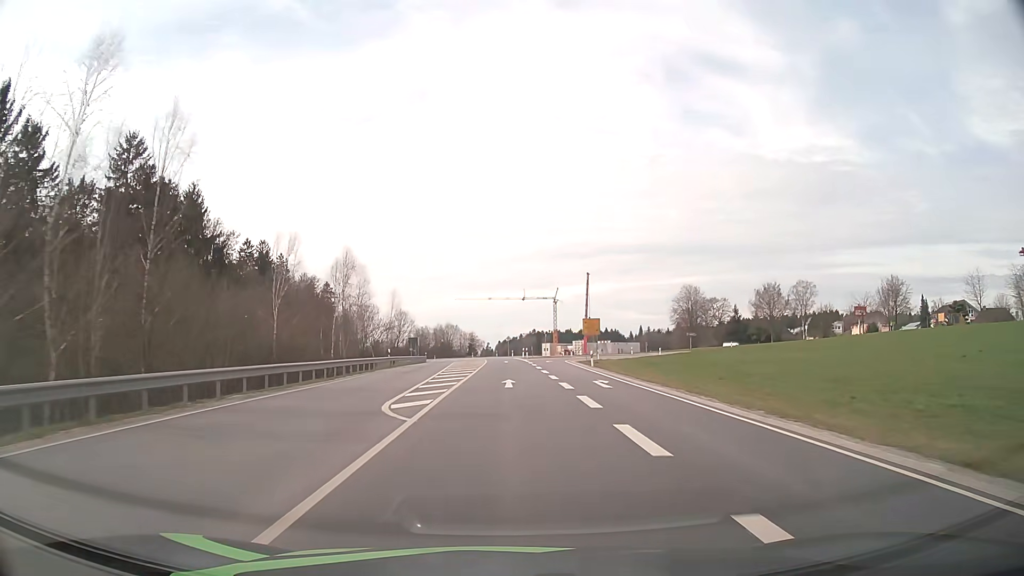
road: secondary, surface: asphalt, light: Day
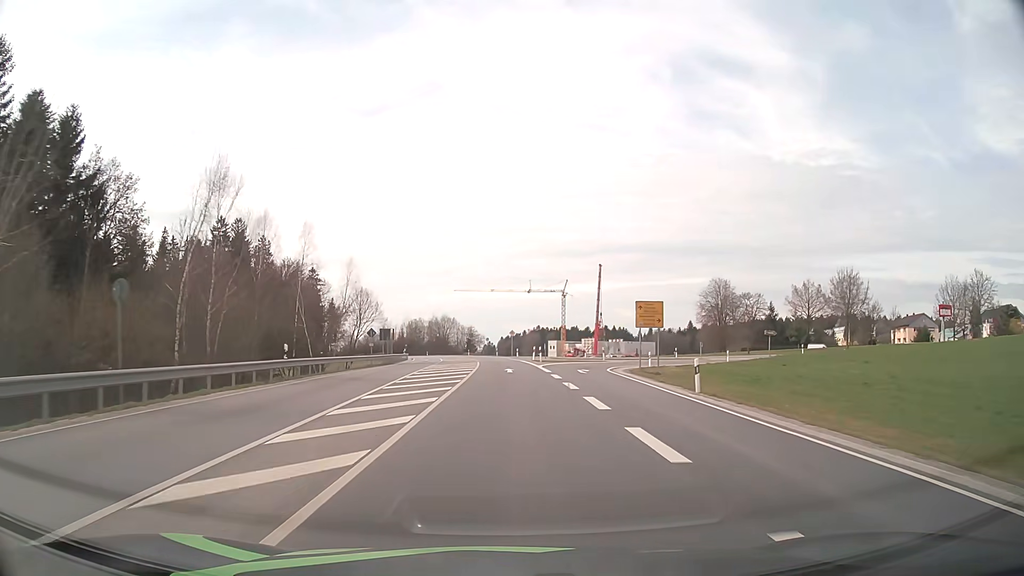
(0.0, +24.6) m; 0°
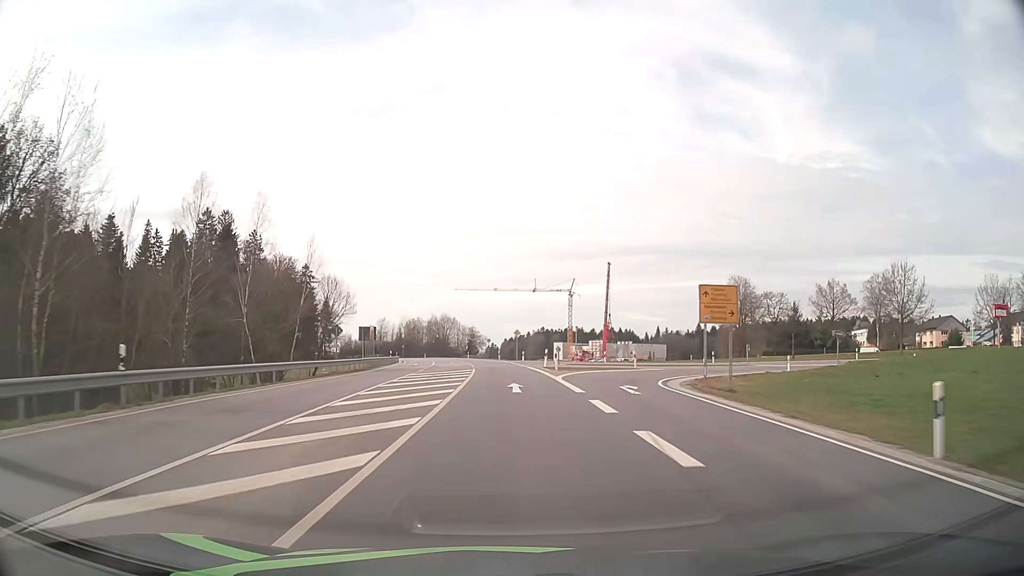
(0.0, +12.3) m; 0°
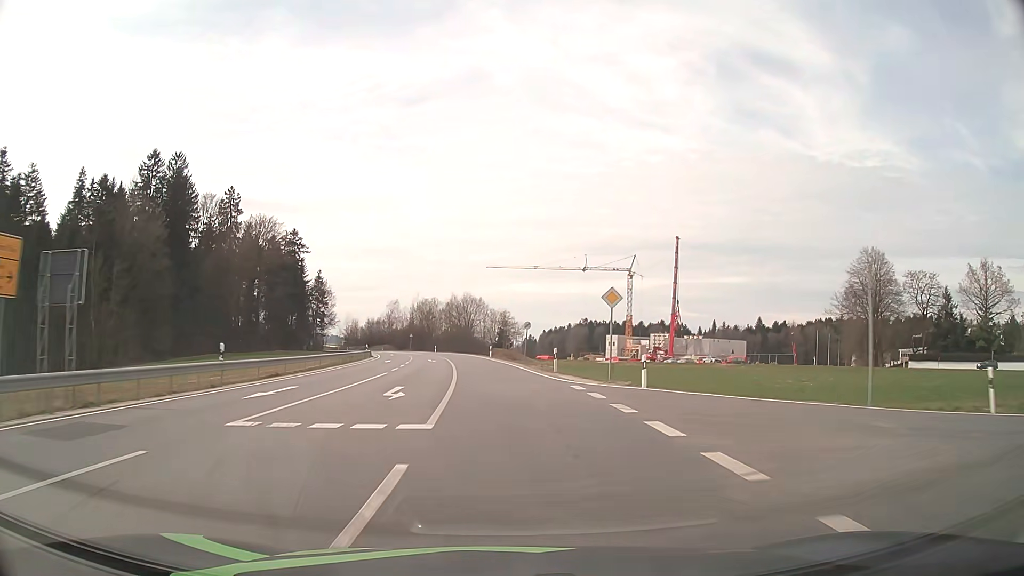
(-1.1, +48.8) m; -3°
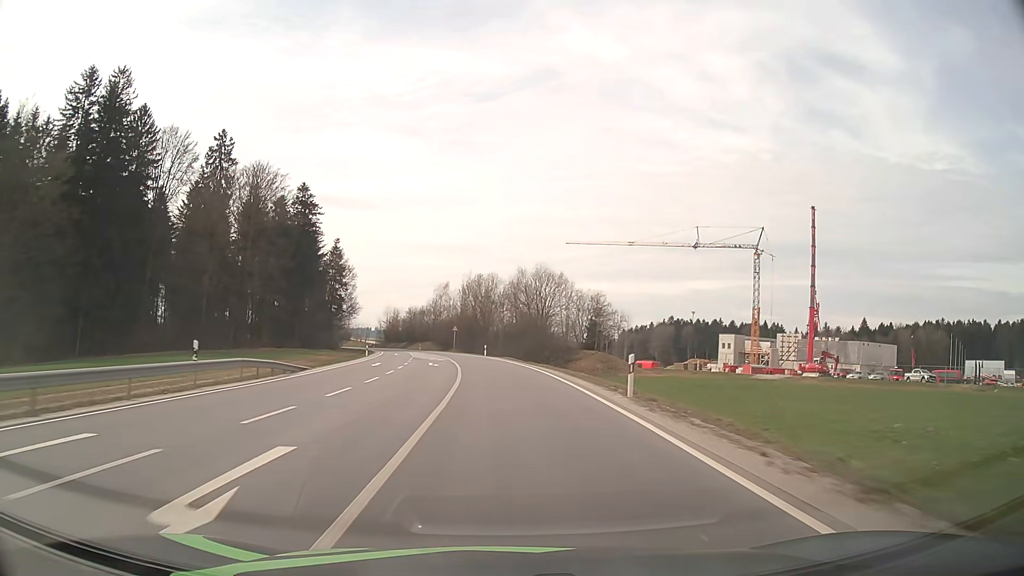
(-2.6, +48.2) m; -6°
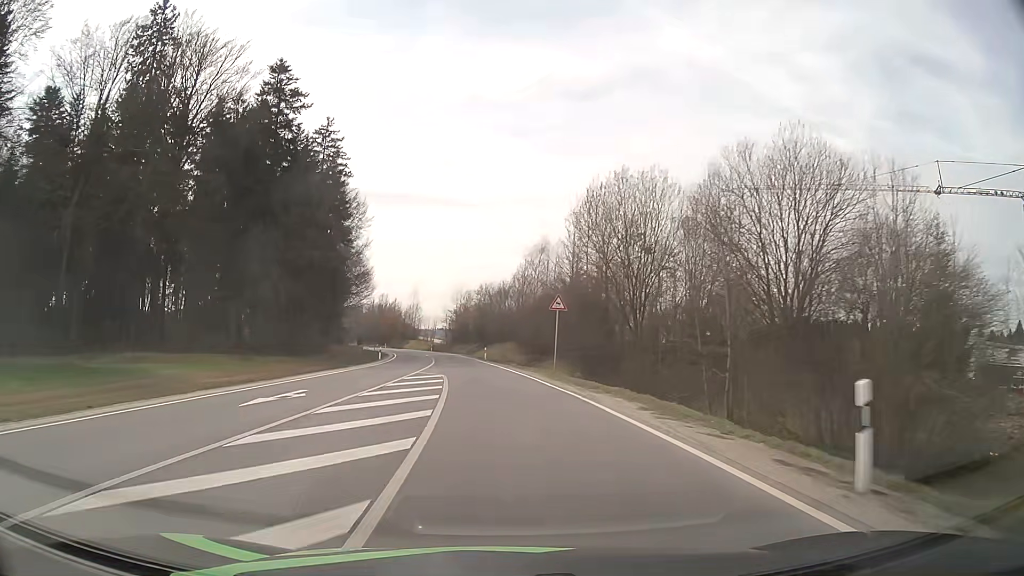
(-4.4, +60.7) m; -9°
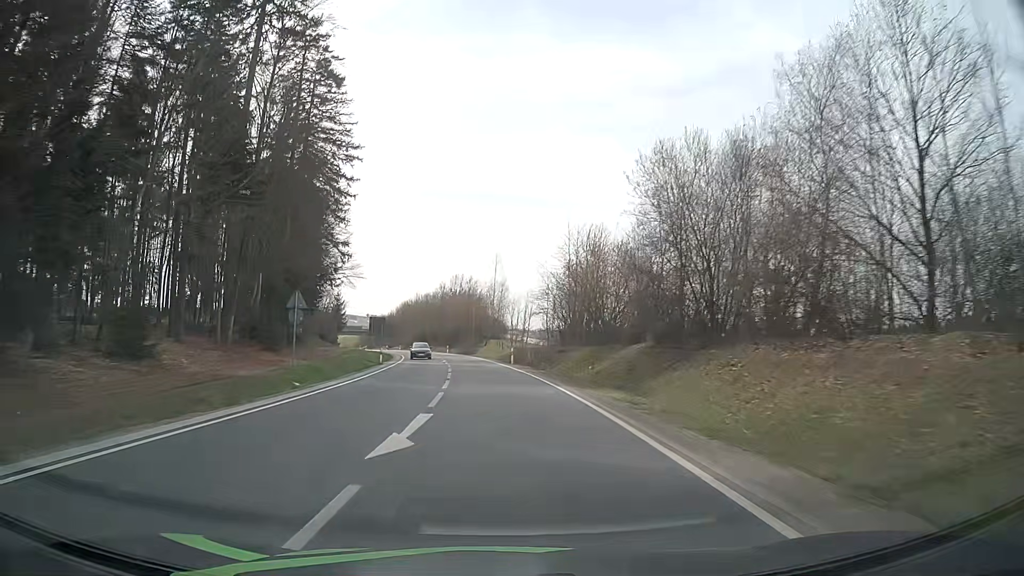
(-5.2, +62.0) m; -9°
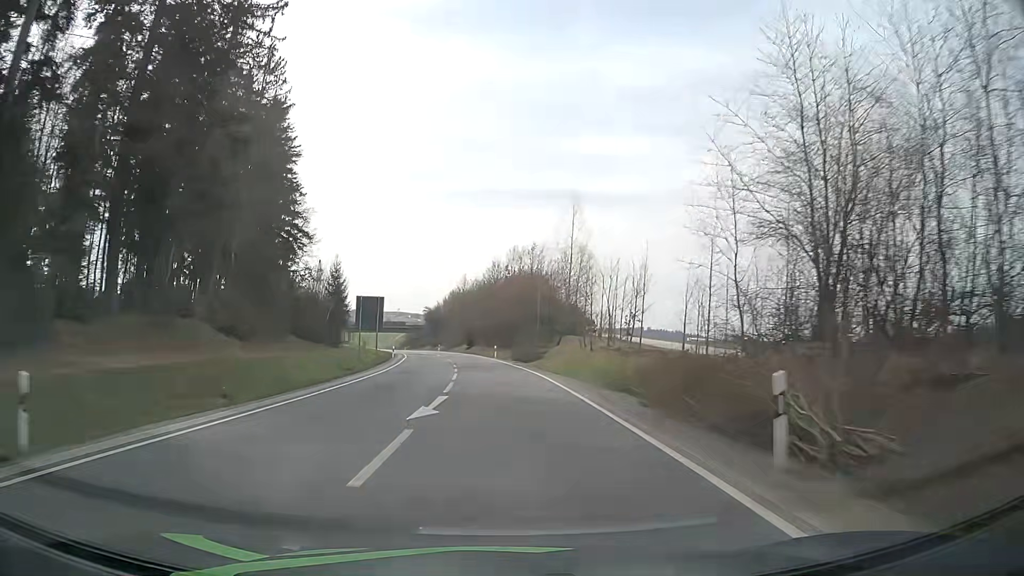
(-1.7, +38.2) m; -5°
(0, +10) (0, +20) (-1, +30) (-2, +40) (-3, +50) (-4, +60) (-5, +70) (-7, +80) (-9, +89) (-11, +99) m
